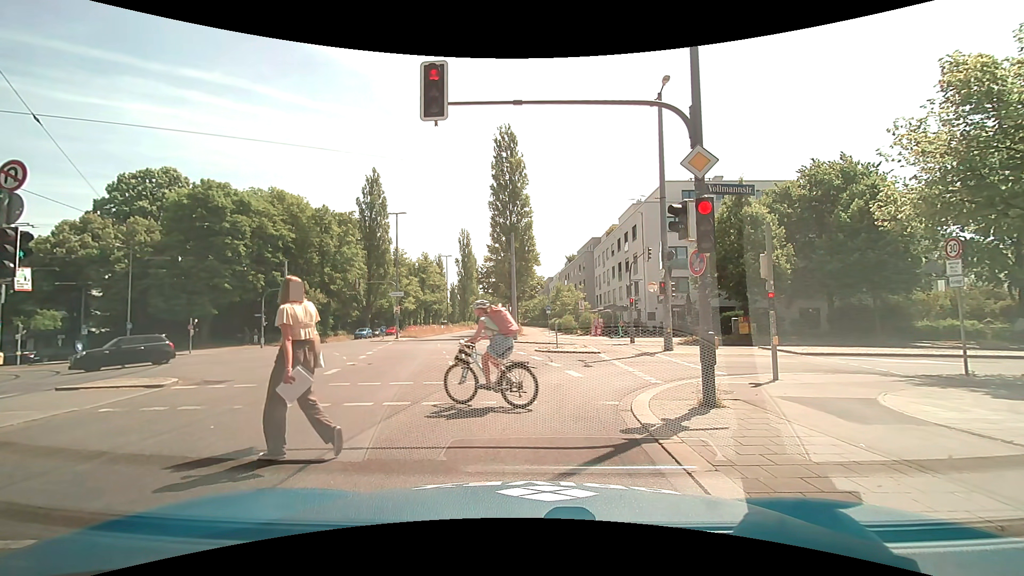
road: secondary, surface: asphalt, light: Day
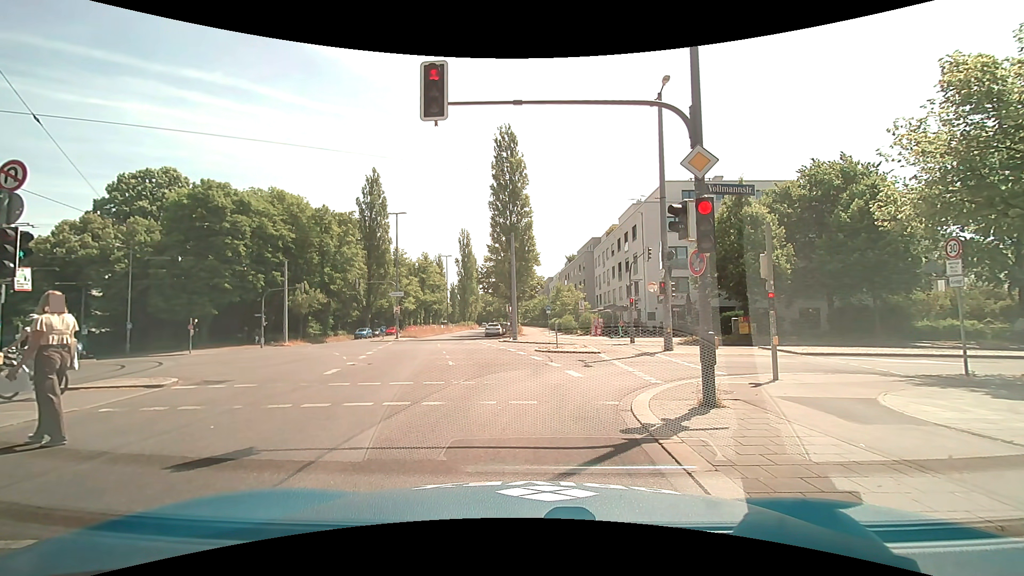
(0.0, 0.0) m; 0°
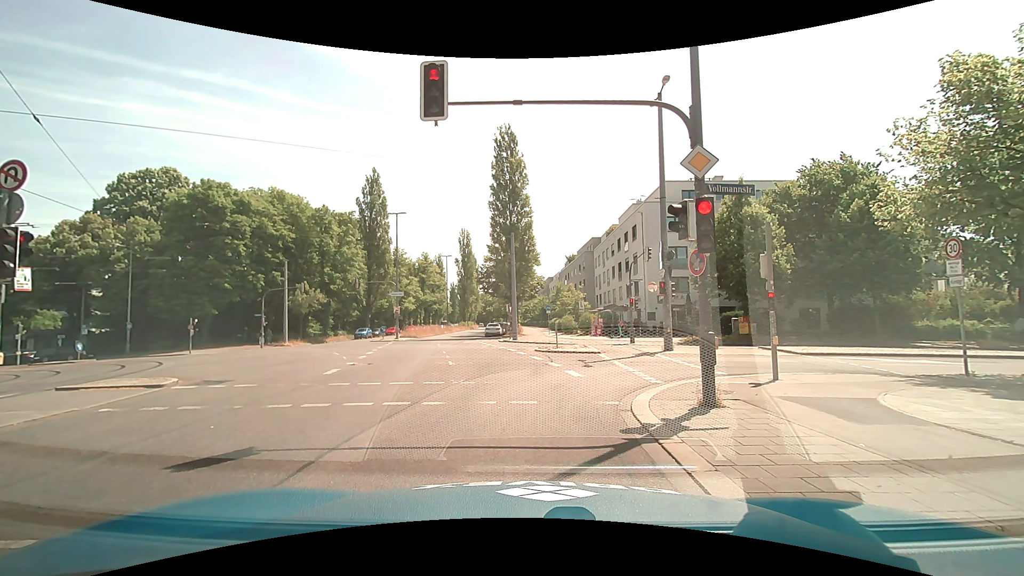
(0.0, 0.0) m; 0°
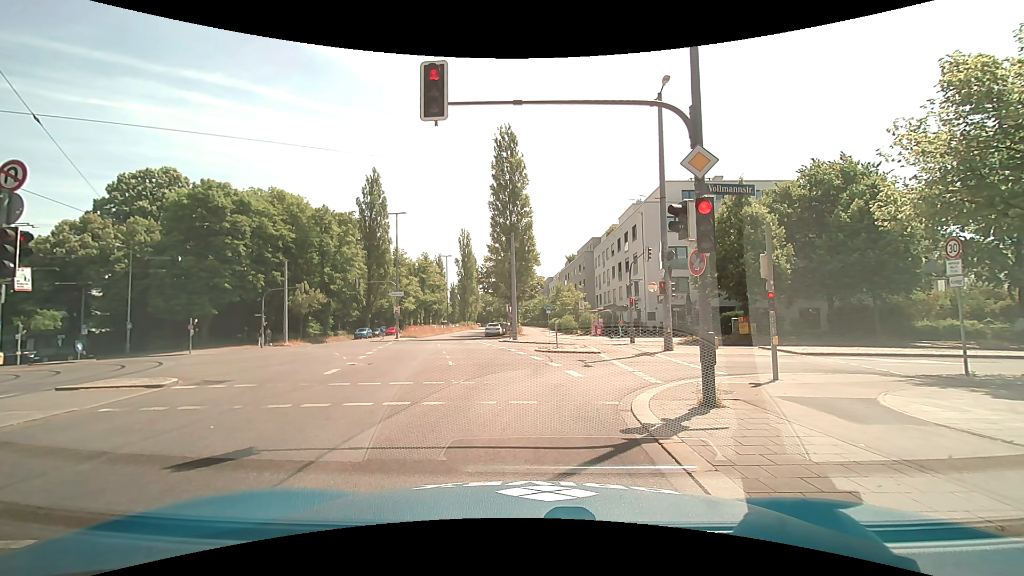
(0.0, 0.0) m; 0°
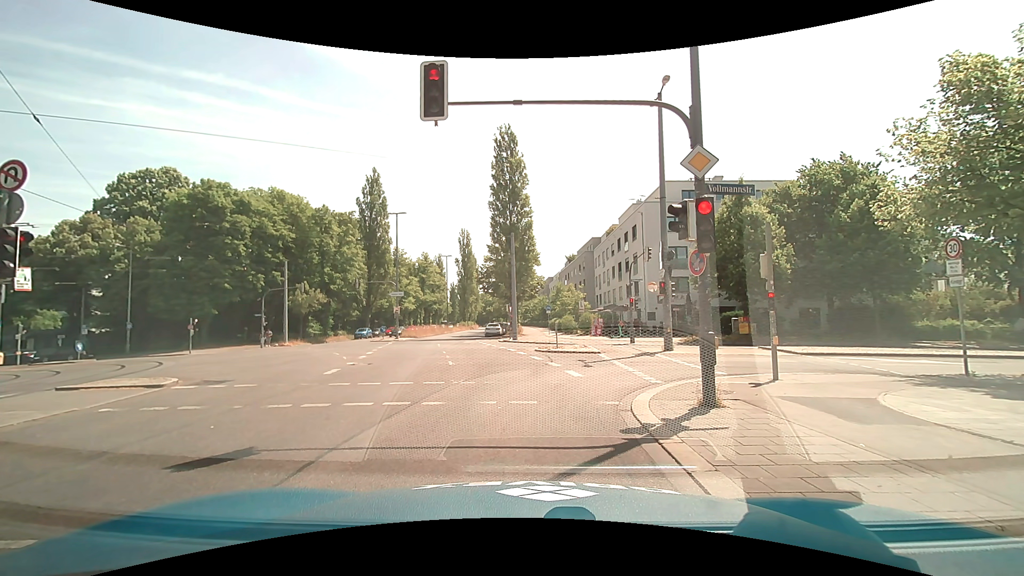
(0.0, 0.0) m; 0°
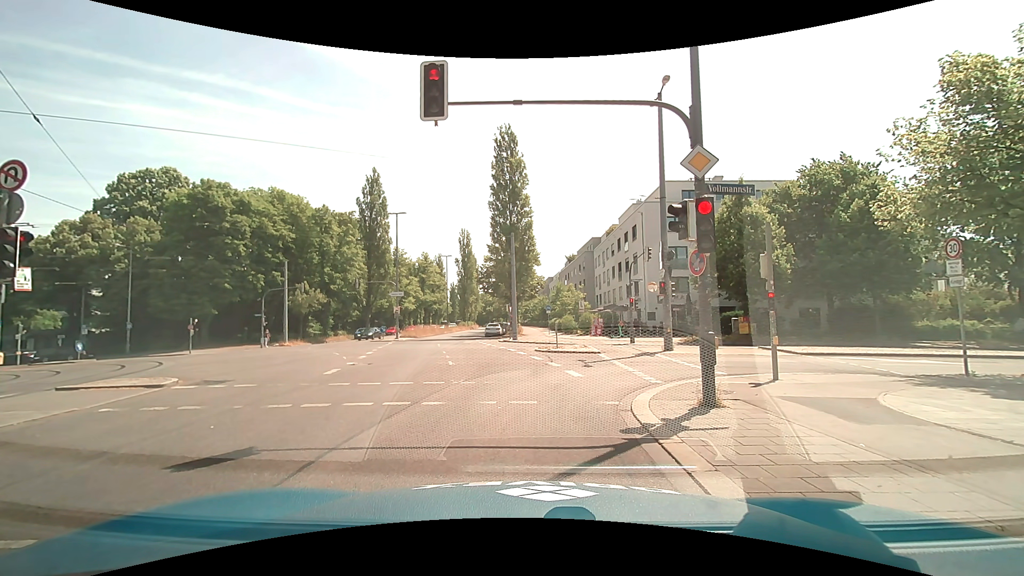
(0.0, 0.0) m; 0°
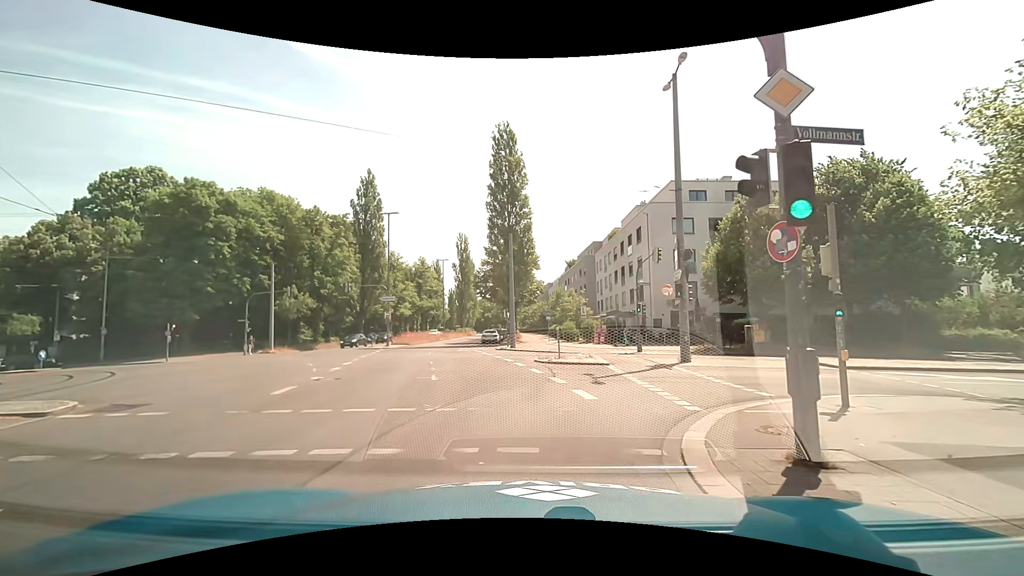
(+0.1, +3.1) m; 0°
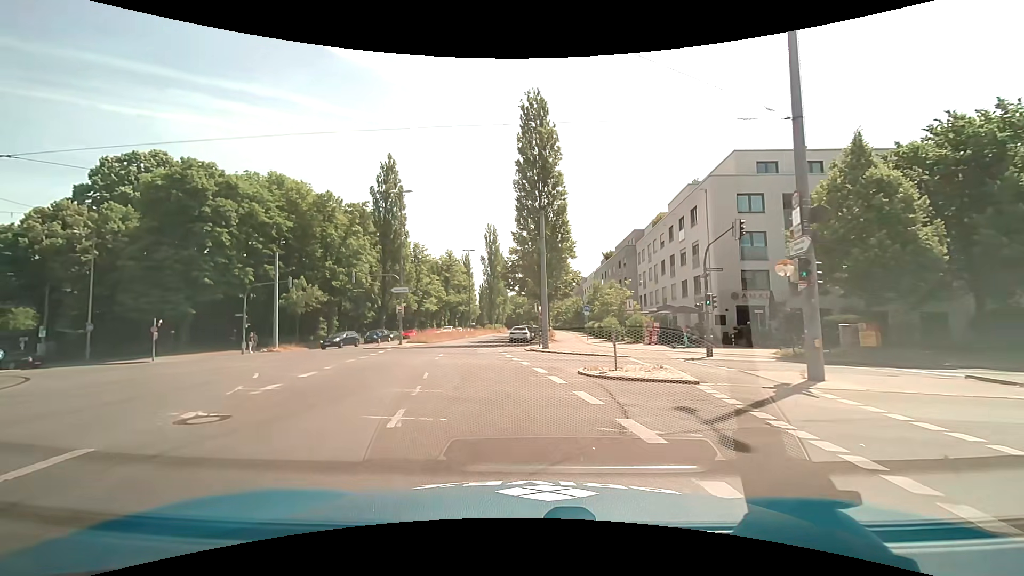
(0.0, +7.3) m; -4°
(0, +10) (-2, +20) (-2, +30) (-3, +40) (-3, +50) (-2, +60) (-1, +70) (-1, +80) (0, +90) (0, +100) m
